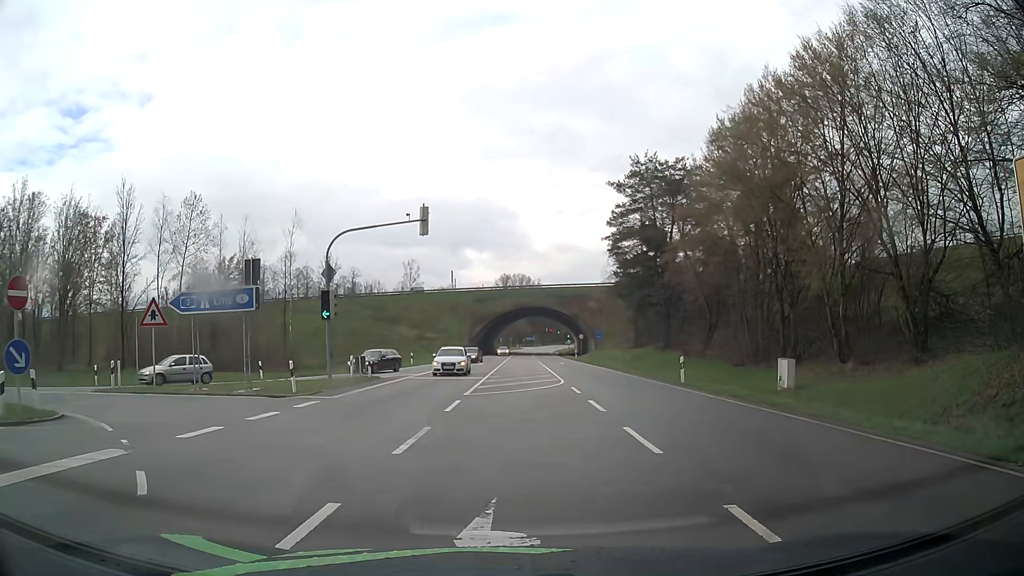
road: secondary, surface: asphalt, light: Day
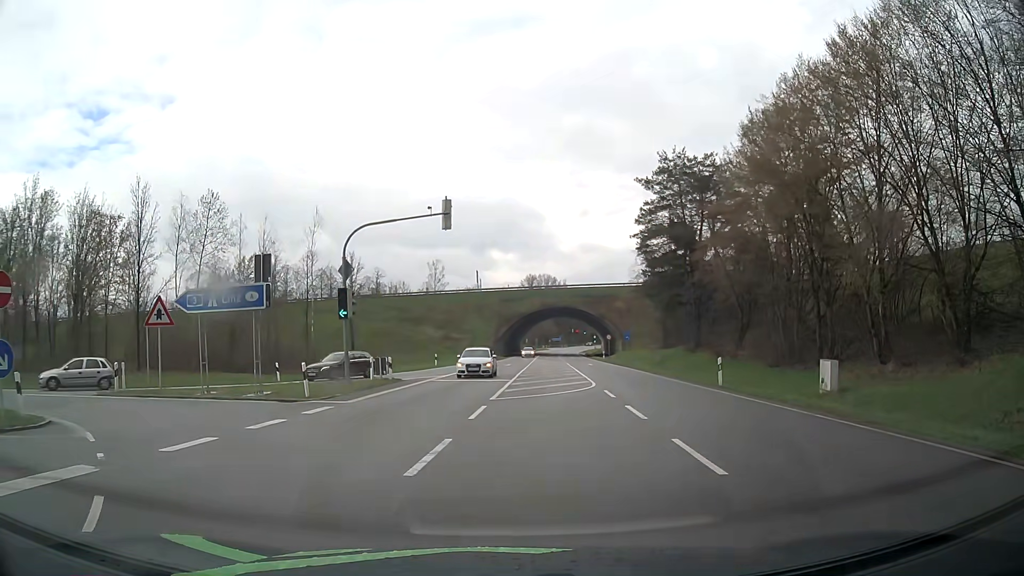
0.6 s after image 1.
(0.0, +1.6) m; -2°
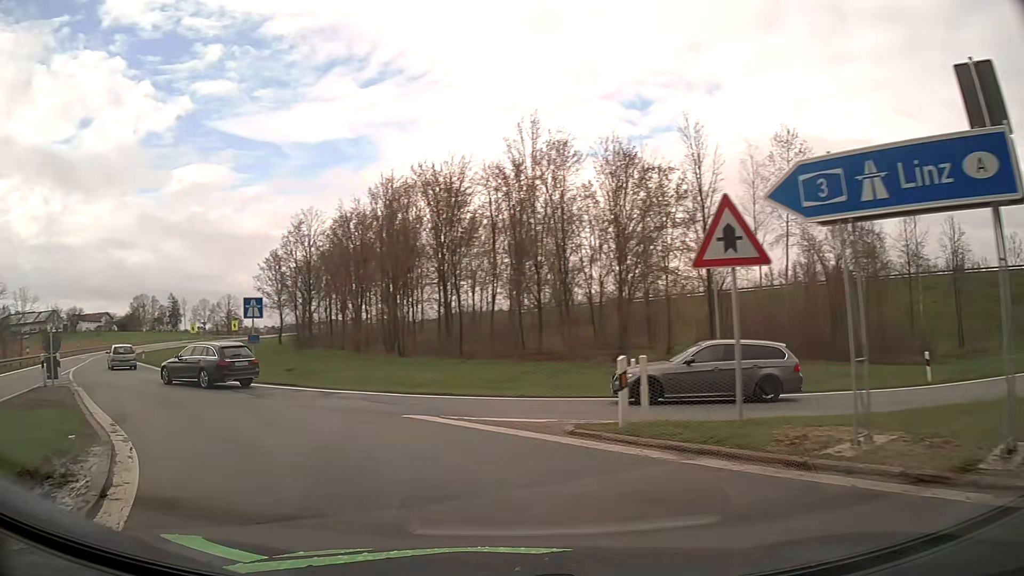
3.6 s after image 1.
(-5.2, +13.3) m; -49°
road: motorway_link
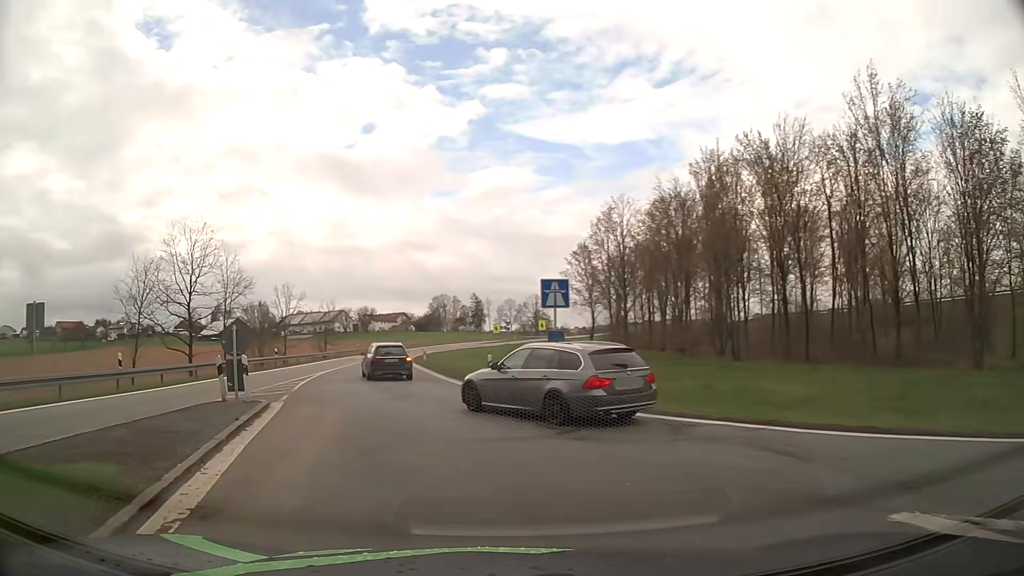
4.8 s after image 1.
(-1.8, +7.6) m; -25°
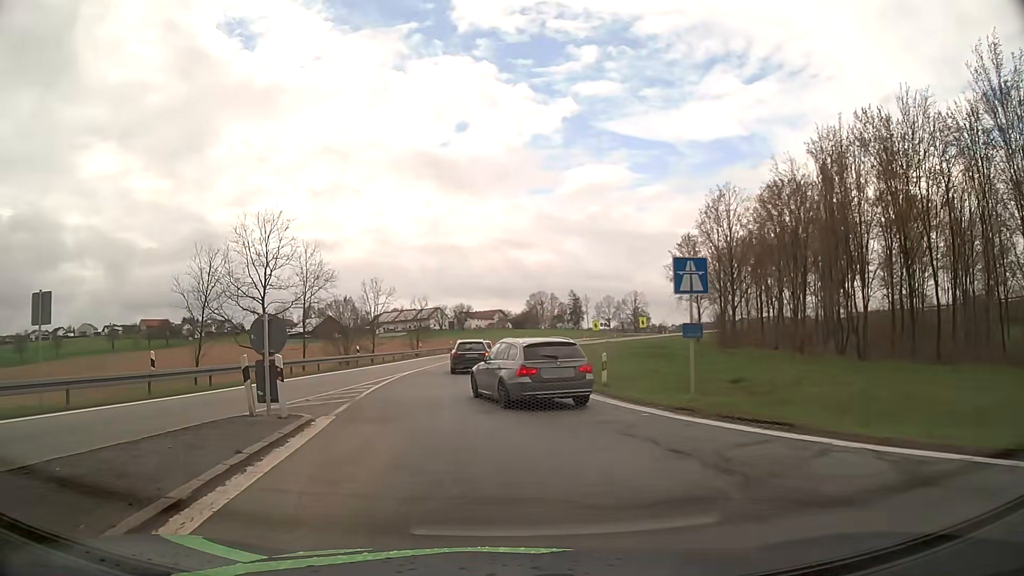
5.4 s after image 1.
(-0.4, +4.3) m; -8°
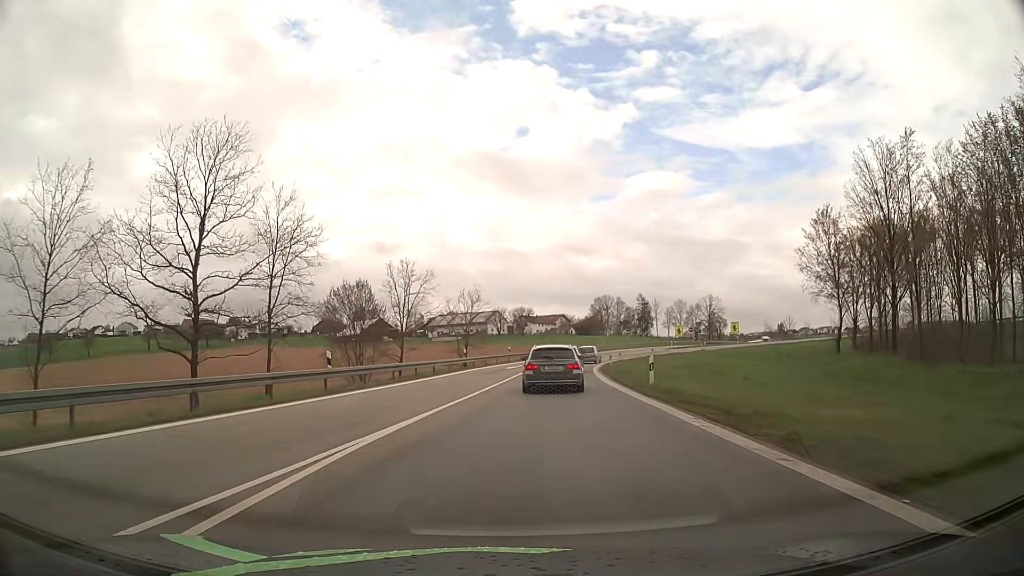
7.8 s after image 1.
(-1.8, +21.2) m; -5°
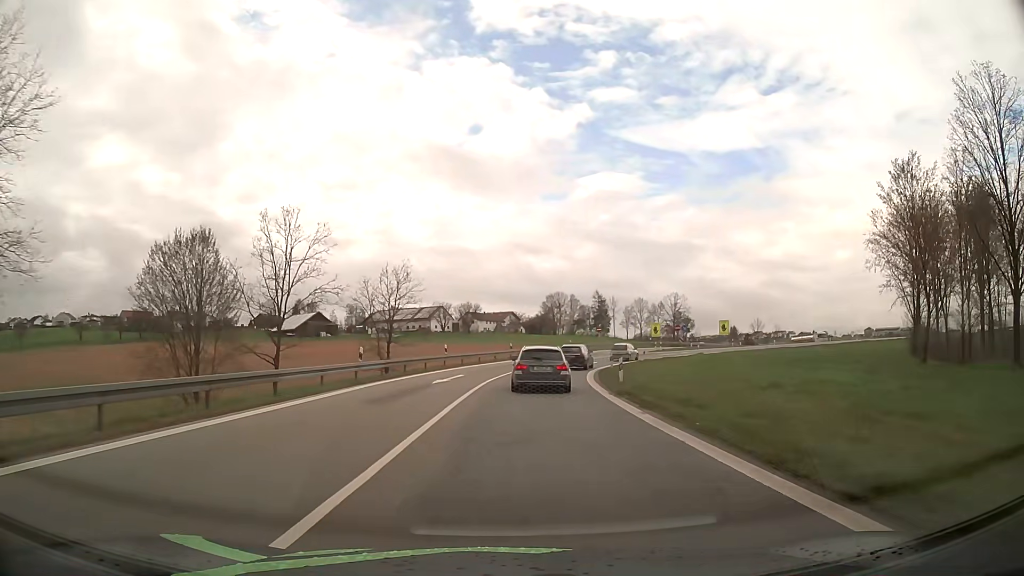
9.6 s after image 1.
(+0.4, +20.1) m; +4°
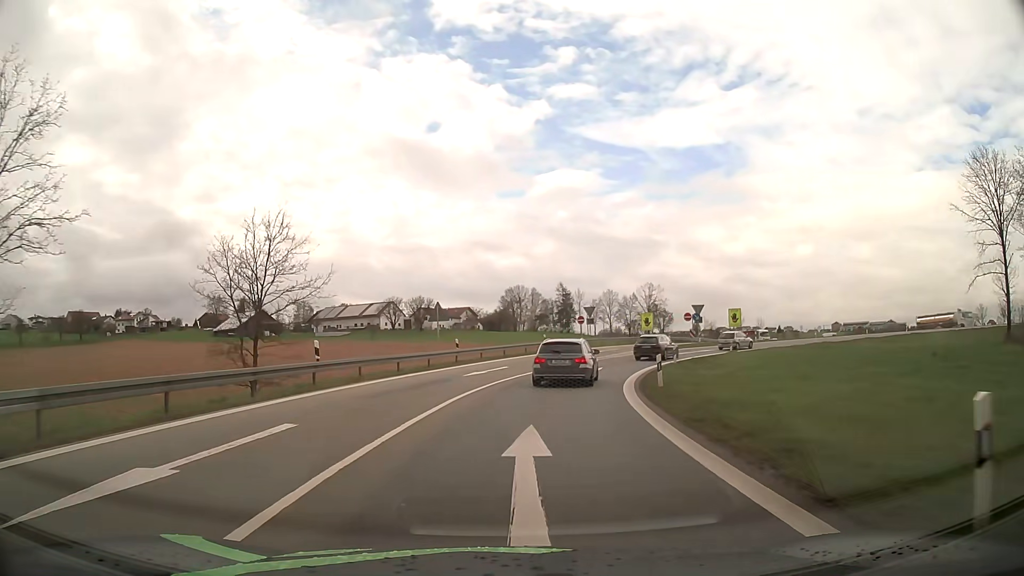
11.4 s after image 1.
(+0.8, +21.1) m; +4°
(0, +10) (+1, +20) (+3, +30) (+7, +39) (+13, +47) (+20, +54) (+28, +60) (+38, +63) (+47, +64) (+57, +63) m
